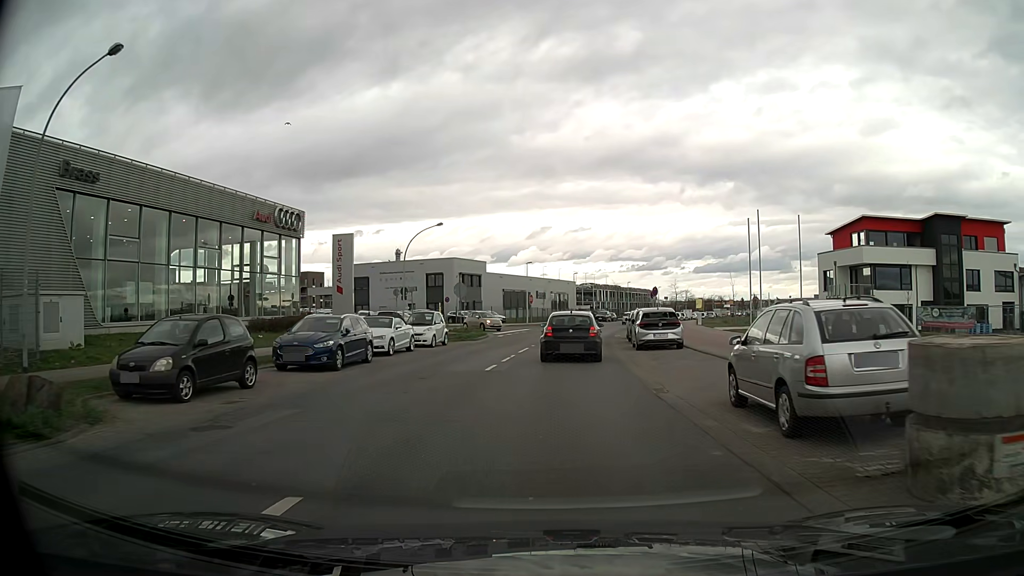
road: tertiary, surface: asphalt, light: Day
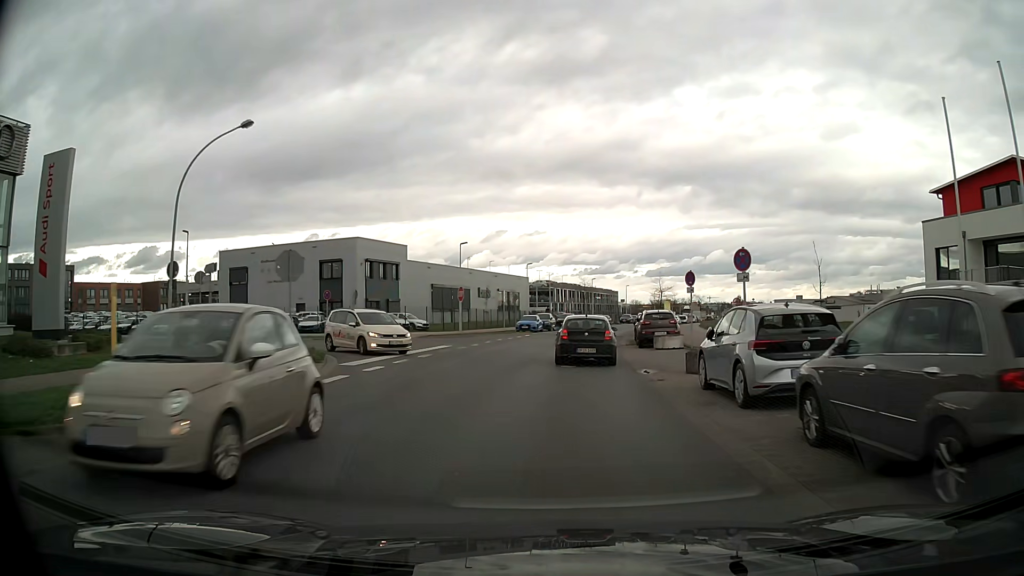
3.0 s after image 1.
(+0.9, +27.2) m; +4°
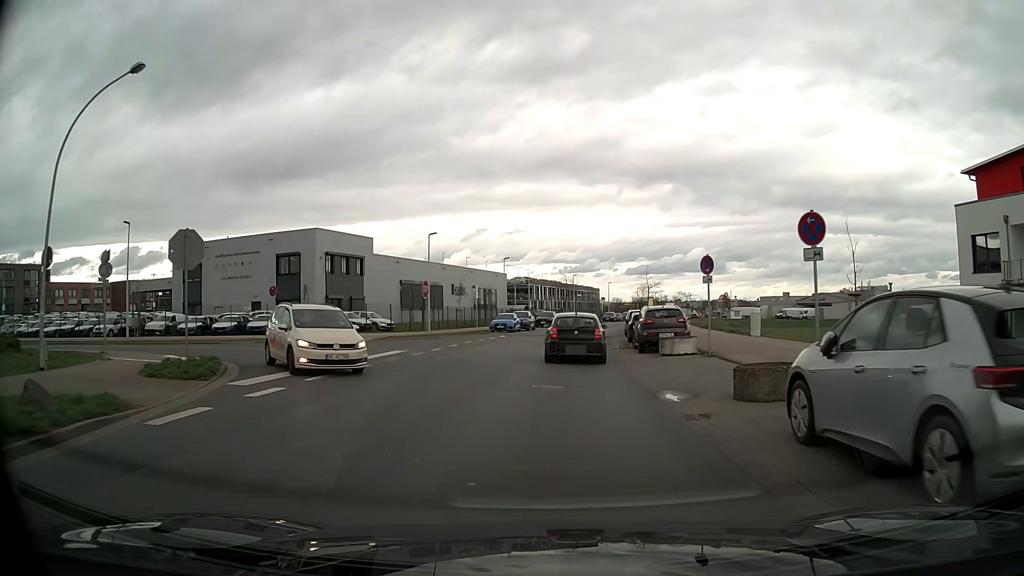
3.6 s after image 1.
(+0.1, +6.0) m; +2°
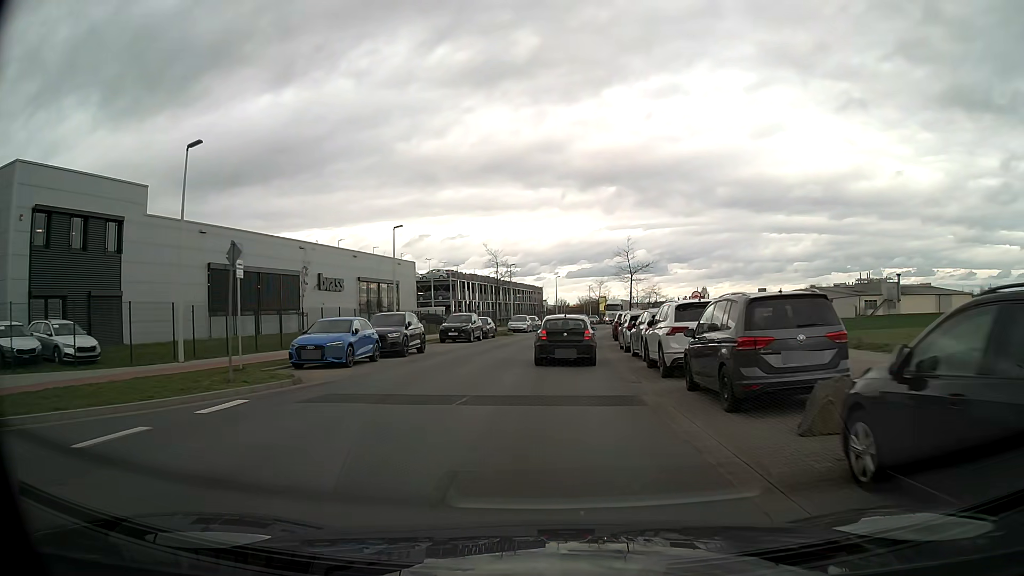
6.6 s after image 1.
(+1.5, +31.3) m; +5°
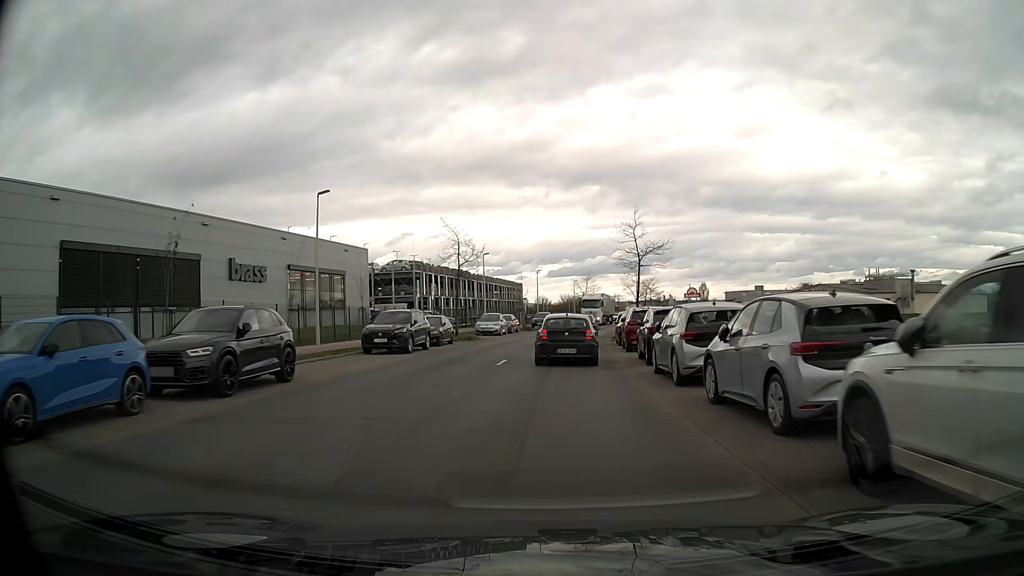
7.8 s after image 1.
(+0.2, +13.0) m; +1°
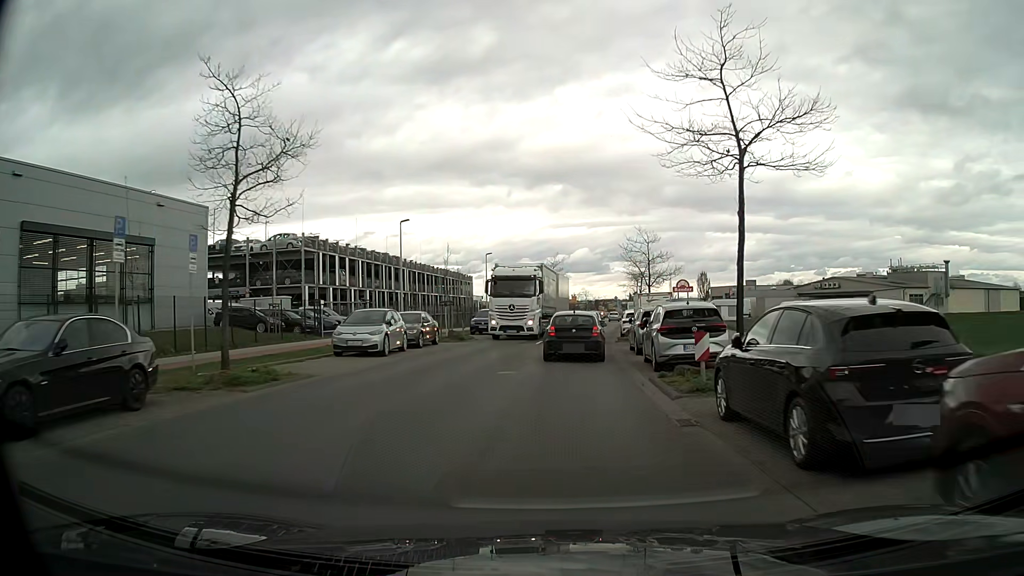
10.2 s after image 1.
(+0.8, +24.6) m; +4°
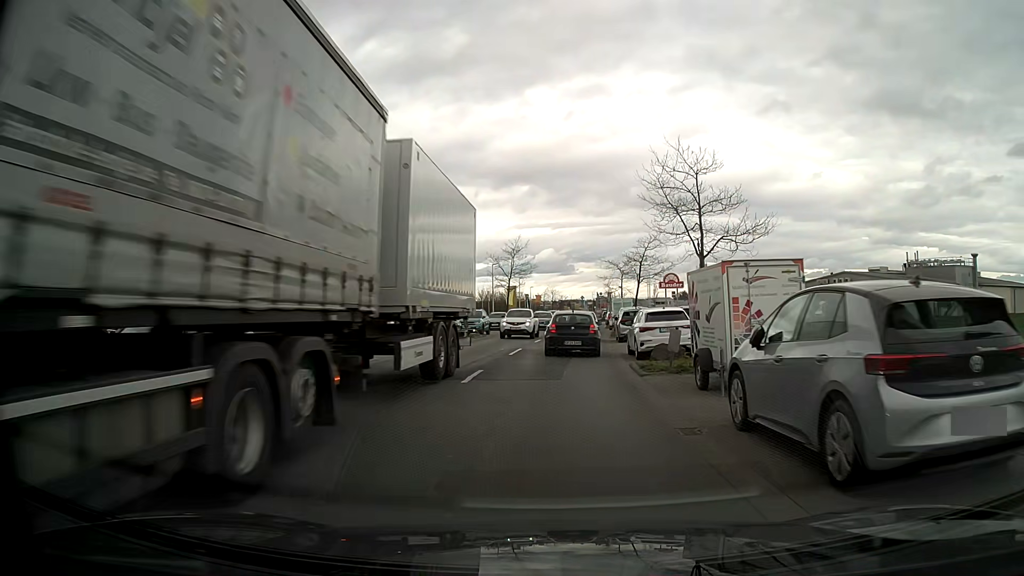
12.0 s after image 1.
(+0.5, +16.8) m; +3°
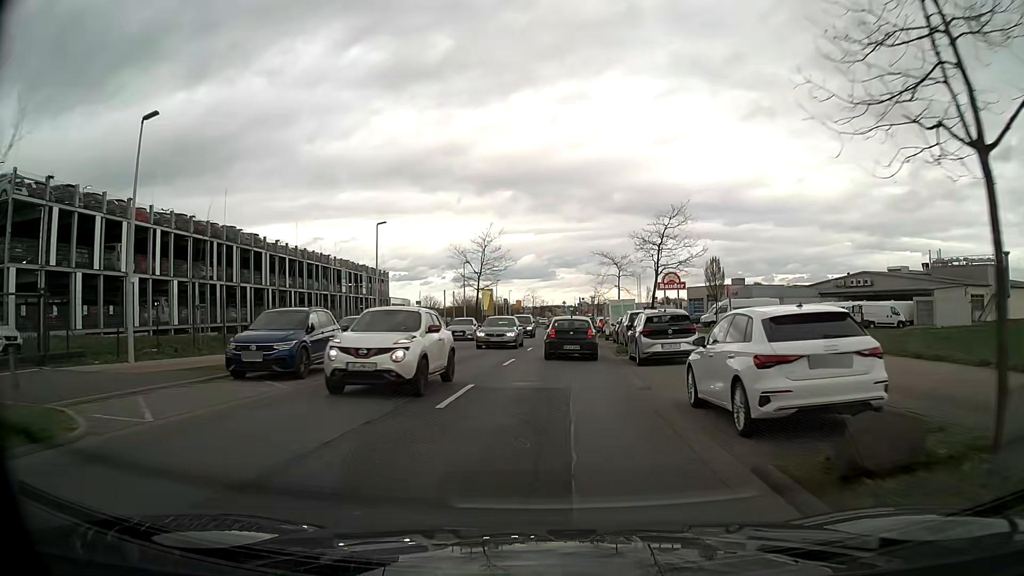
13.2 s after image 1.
(+0.1, +11.8) m; +2°
(0, +10) (0, +20) (+1, +30) (+1, +40) (+2, +50) (+2, +60) (+2, +70) (+3, +80) (+3, +90) (+4, +100) m
